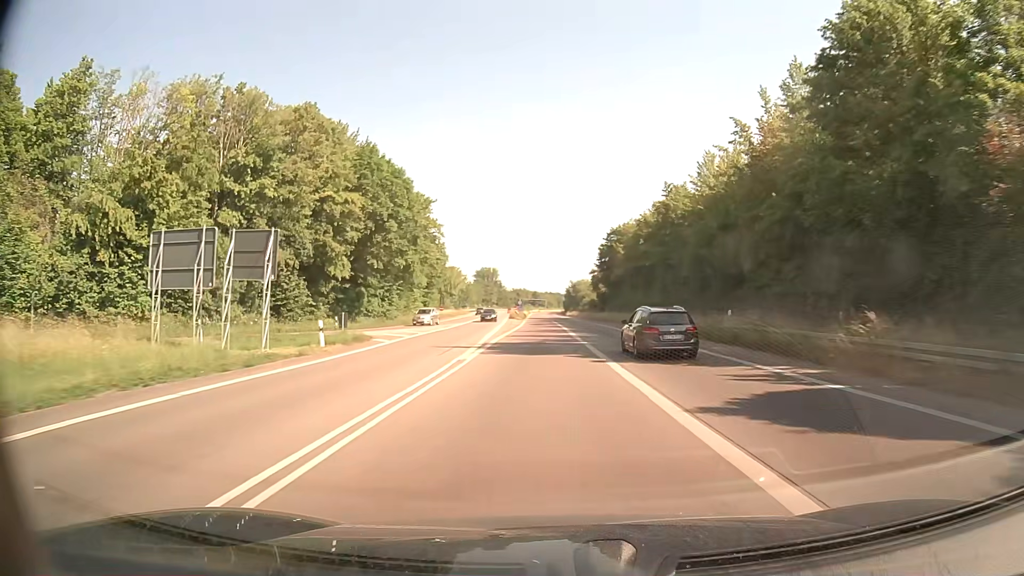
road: trunk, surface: asphalt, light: Day
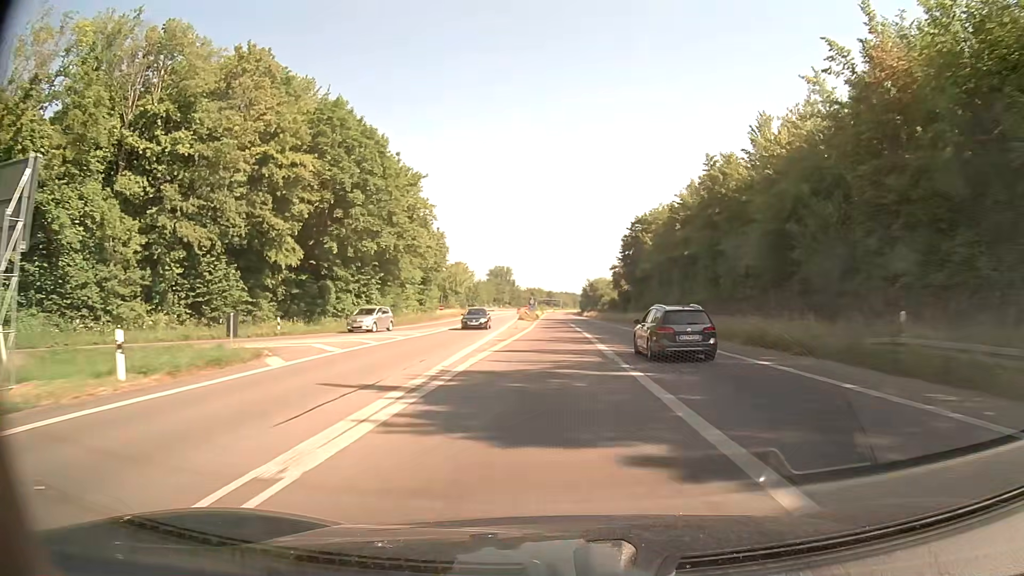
(-0.2, +13.7) m; -1°
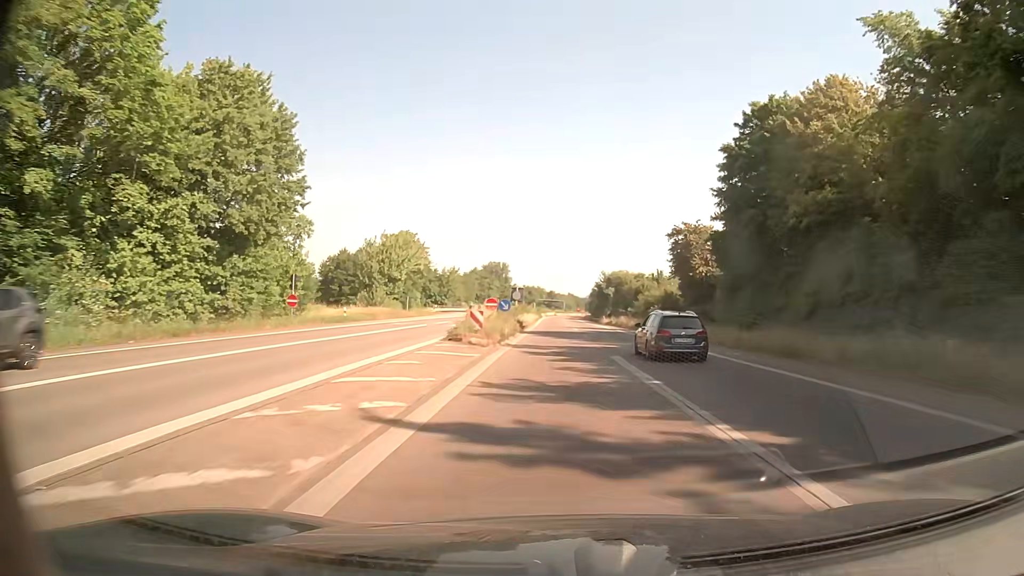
(-0.3, +55.5) m; 0°
(0, +10) (0, +20) (0, +30) (0, +40) (+1, +50) (+1, +60) (+1, +70) (+2, +80) (+2, +90) (+2, +100) m
